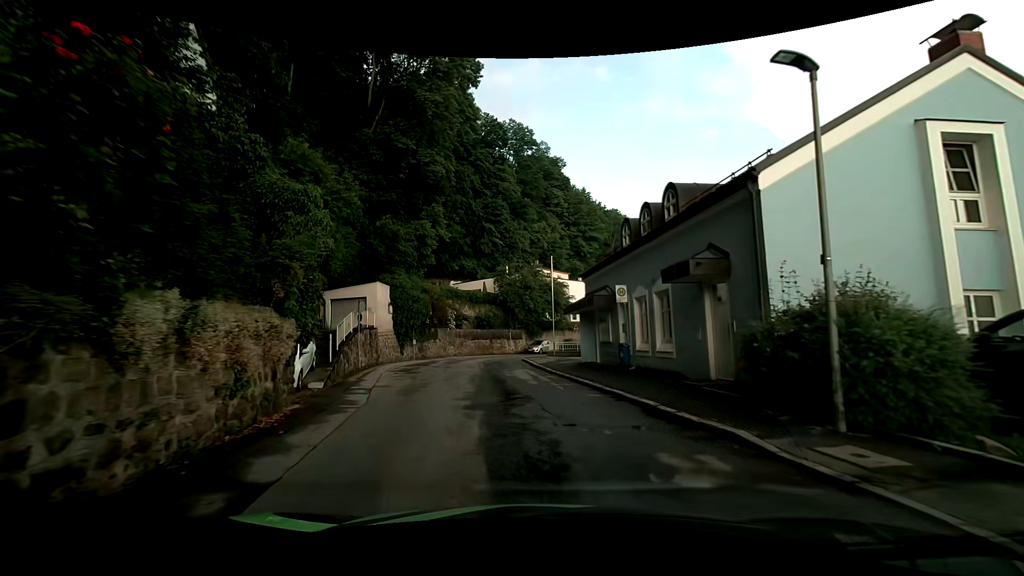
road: residential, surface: asphalt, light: Day
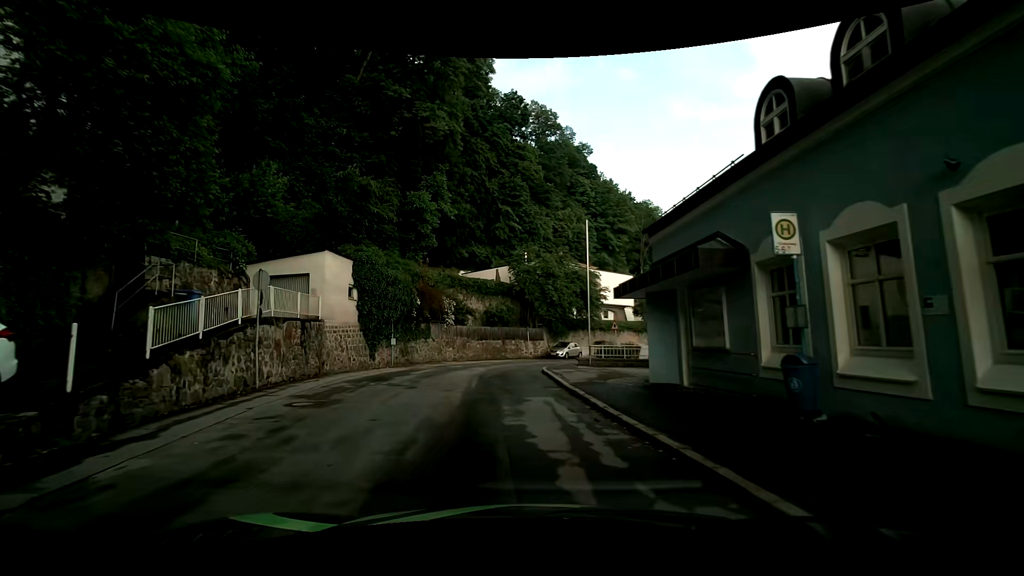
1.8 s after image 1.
(+0.1, +11.0) m; -2°
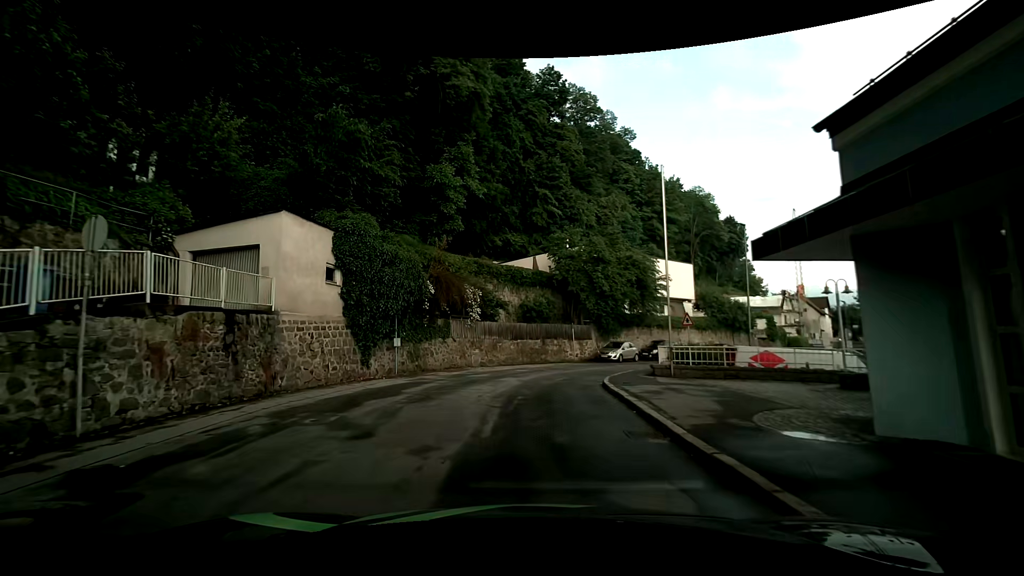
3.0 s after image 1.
(-0.2, +7.2) m; -4°
